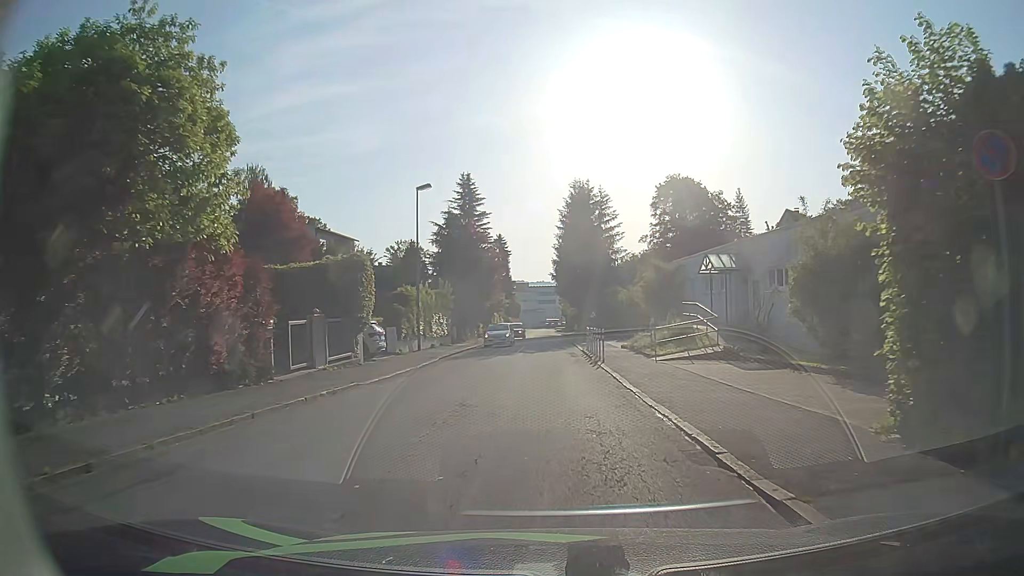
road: tertiary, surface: asphalt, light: Day
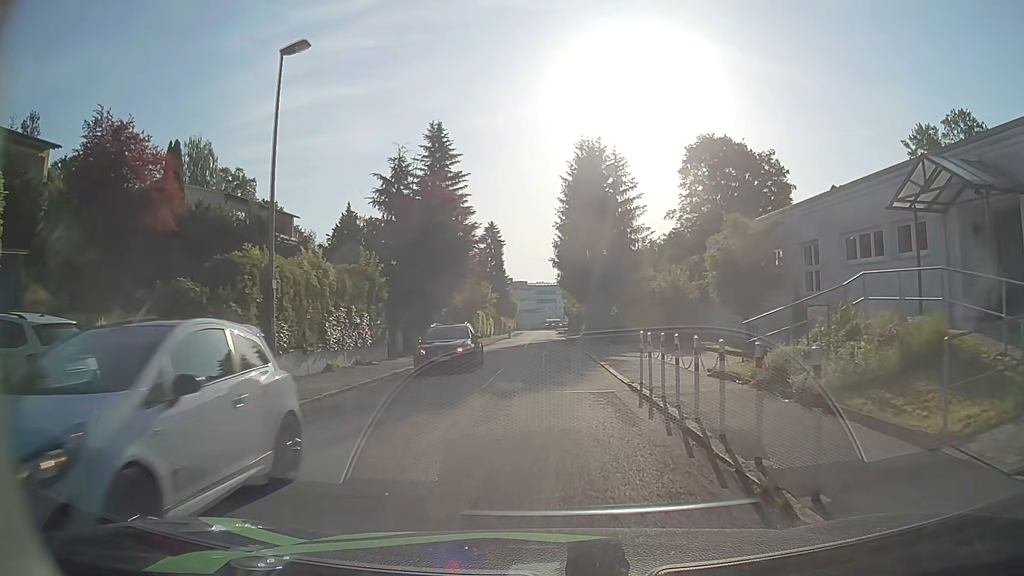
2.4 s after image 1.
(-0.3, +18.5) m; -1°
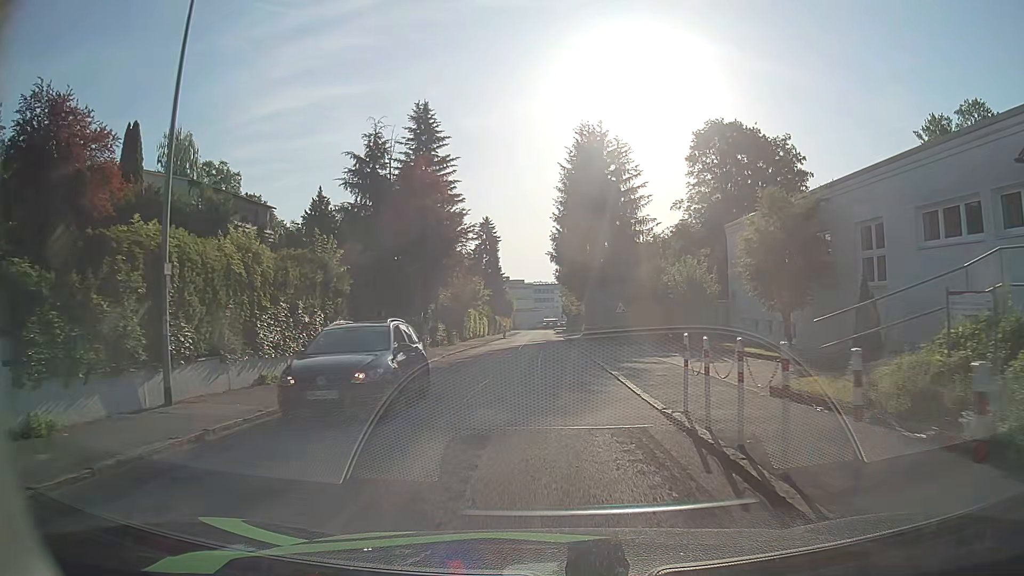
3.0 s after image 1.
(0.0, +4.8) m; +1°
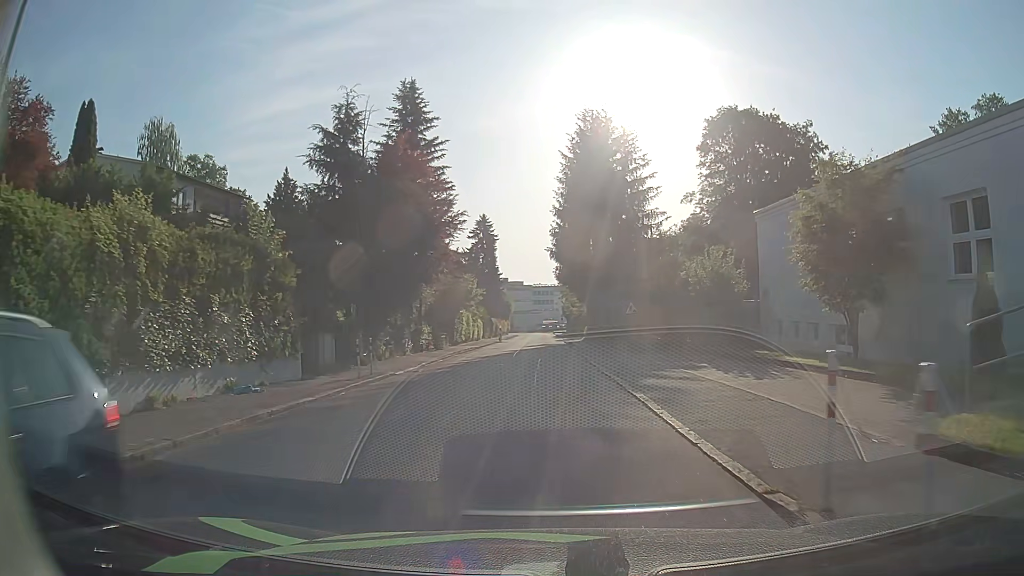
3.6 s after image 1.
(0.0, +4.9) m; 0°
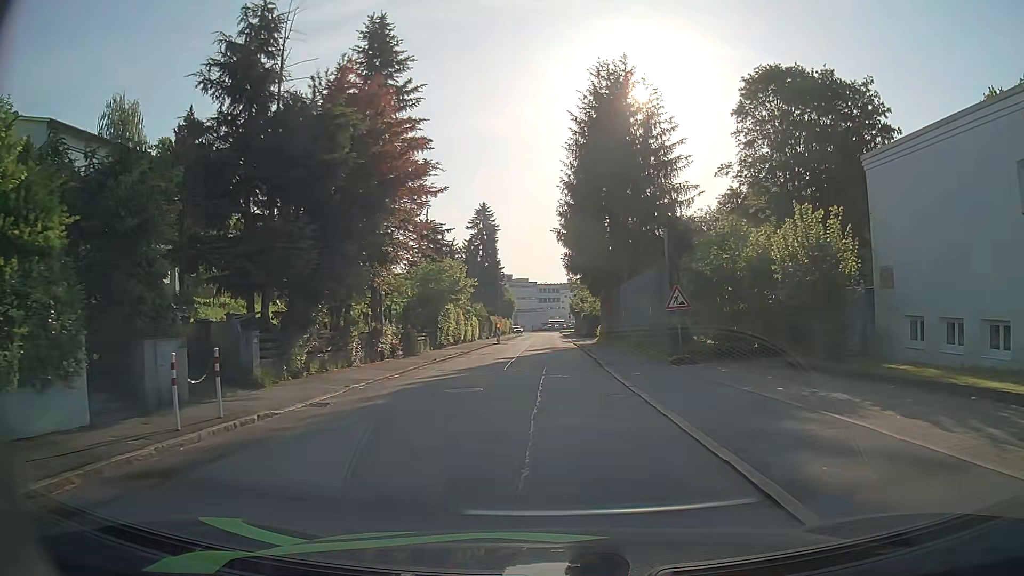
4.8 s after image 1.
(0.0, +9.6) m; 0°
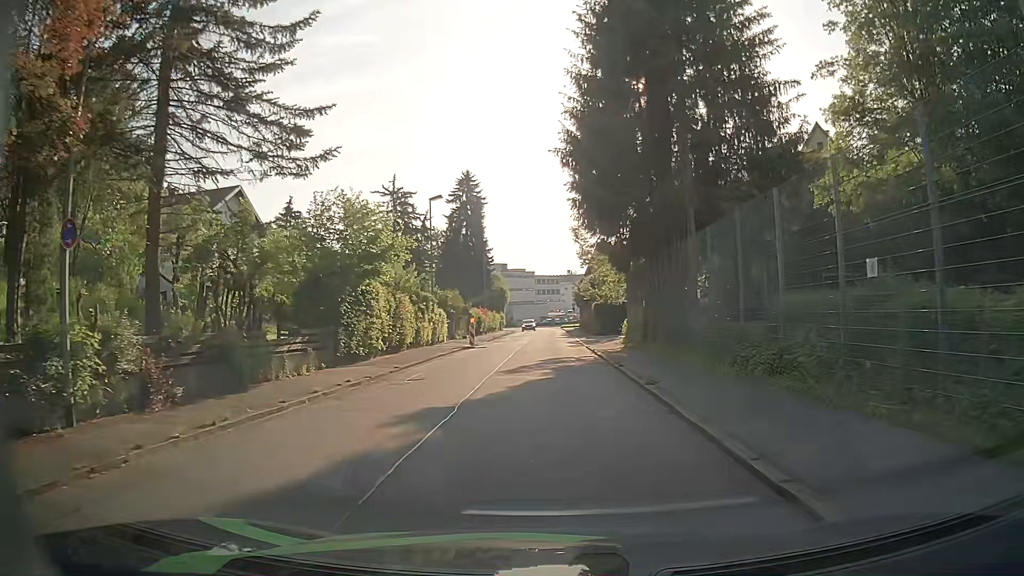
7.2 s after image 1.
(0.0, +18.2) m; 0°
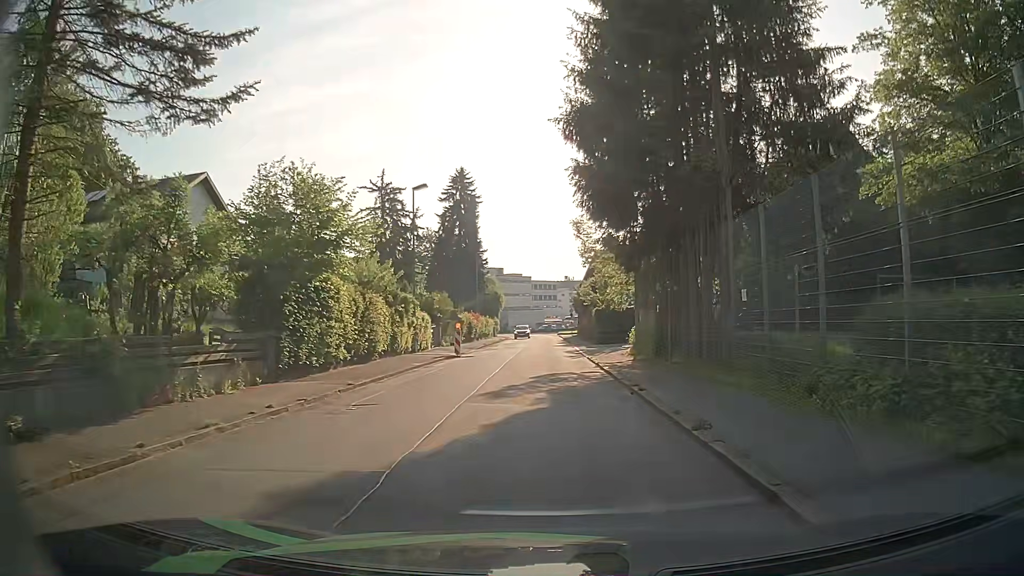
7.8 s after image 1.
(0.0, +4.4) m; 0°
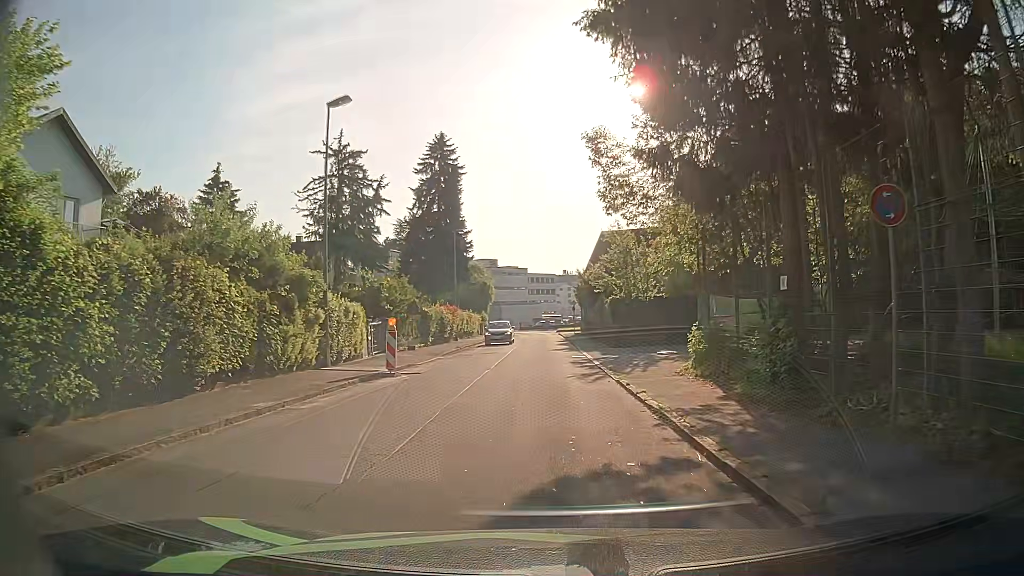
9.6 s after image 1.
(0.0, +13.1) m; +1°
(0, +10) (0, +20) (0, +30) (-1, +40) (-1, +50) (-1, +60) (-1, +70) (-2, +80) (-3, +90) (-5, +100) m
